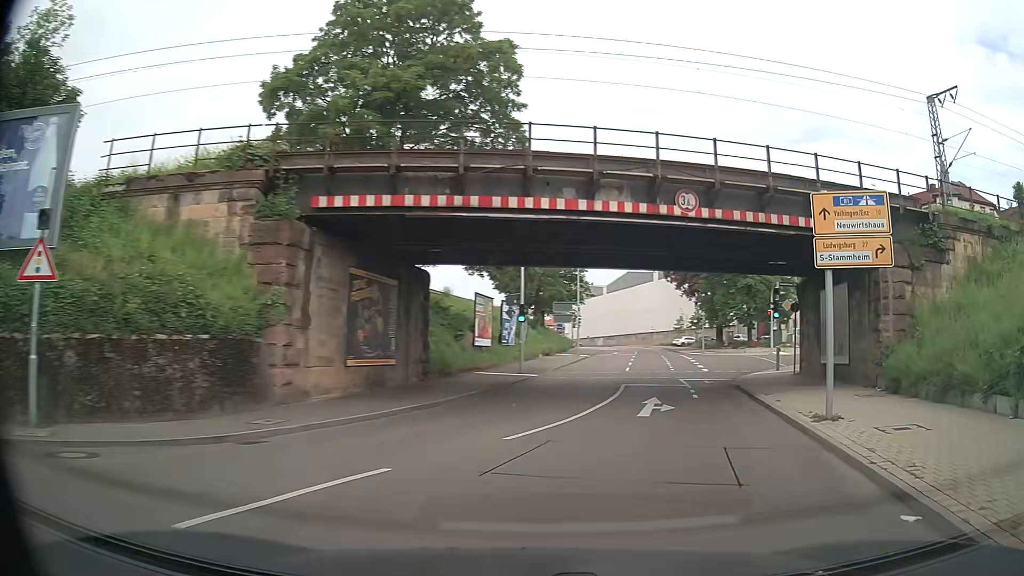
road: tertiary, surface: asphalt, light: Day
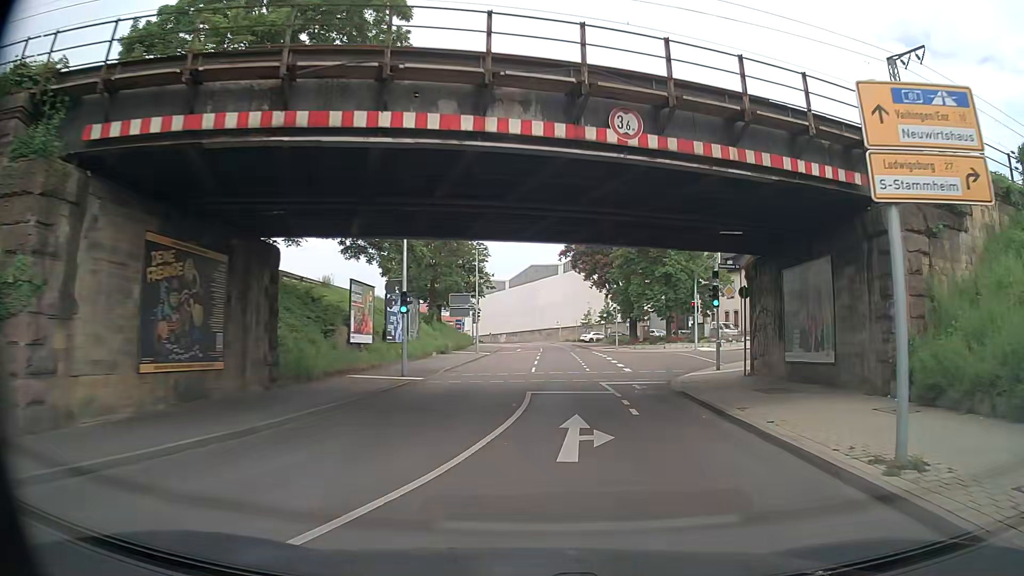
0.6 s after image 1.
(+0.5, +5.7) m; +8°
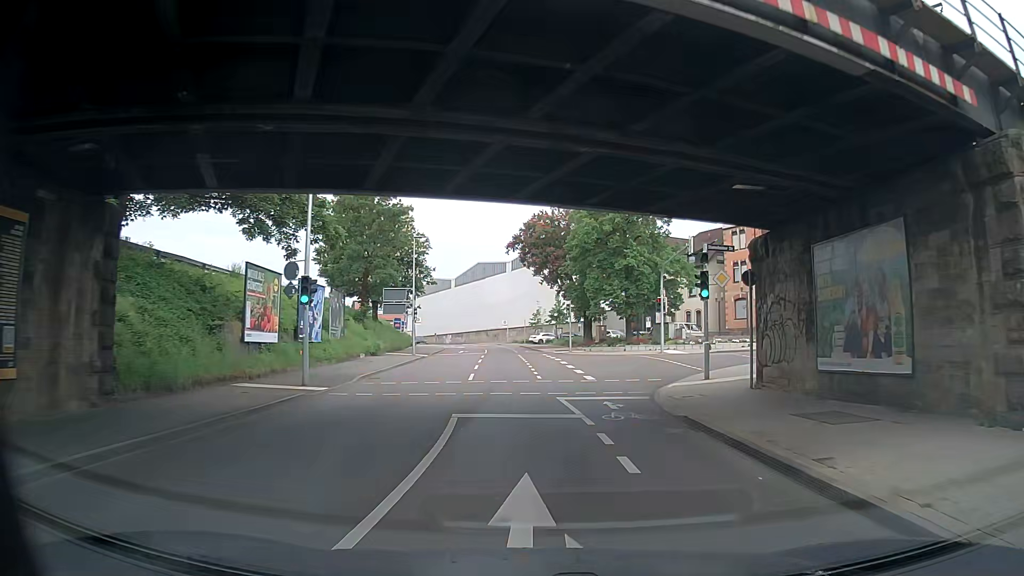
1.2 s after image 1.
(+0.3, +5.8) m; +4°
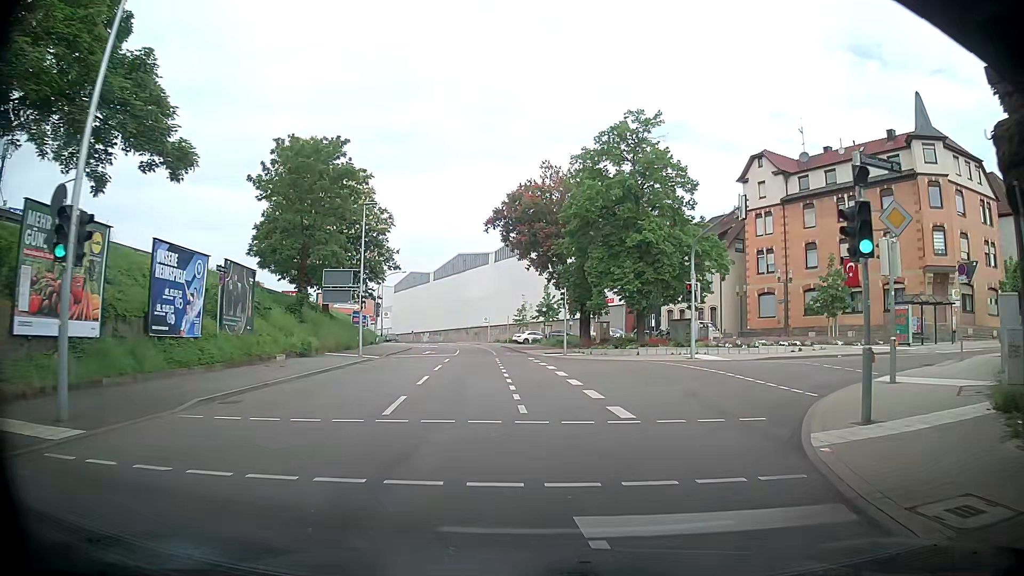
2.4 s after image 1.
(+0.1, +10.8) m; 0°
